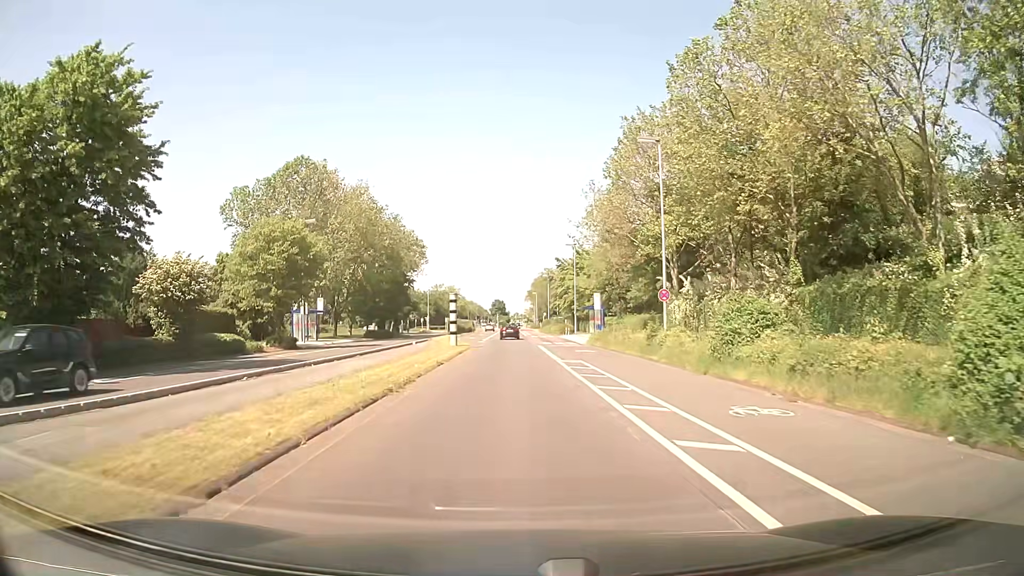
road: secondary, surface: asphalt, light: Day
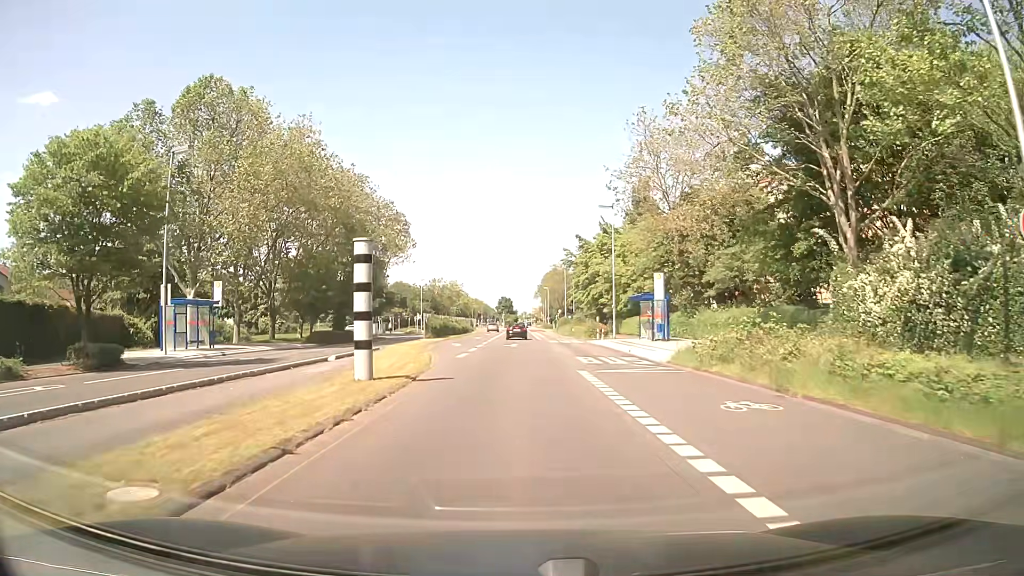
(0.0, +24.7) m; 0°
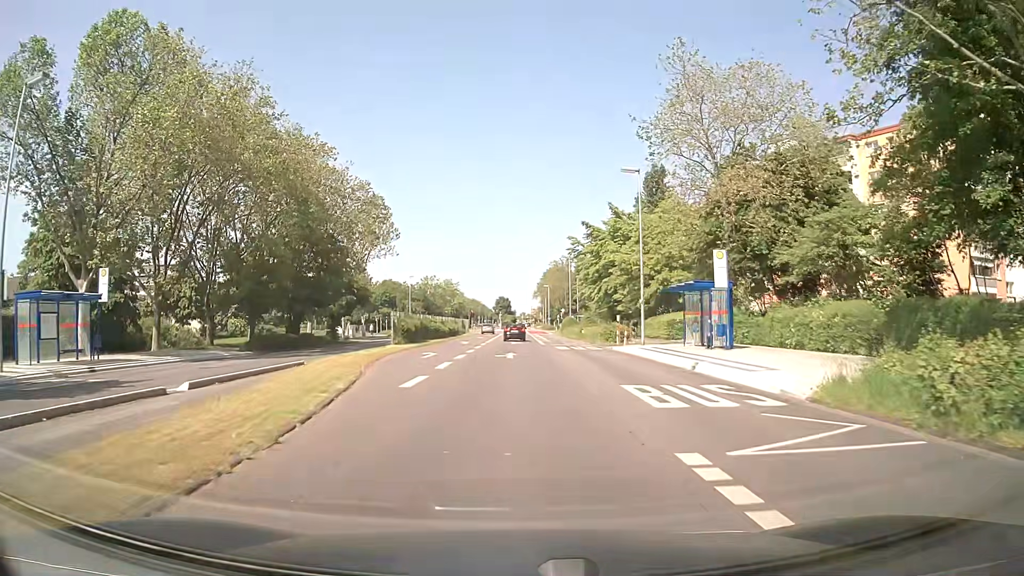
(+0.1, +12.5) m; +1°
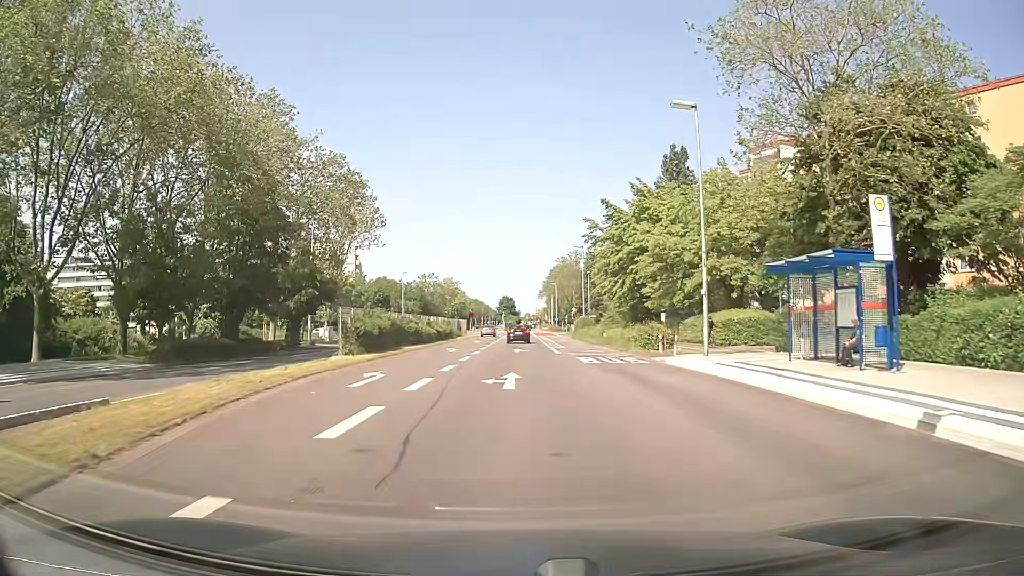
(-0.1, +12.4) m; -1°
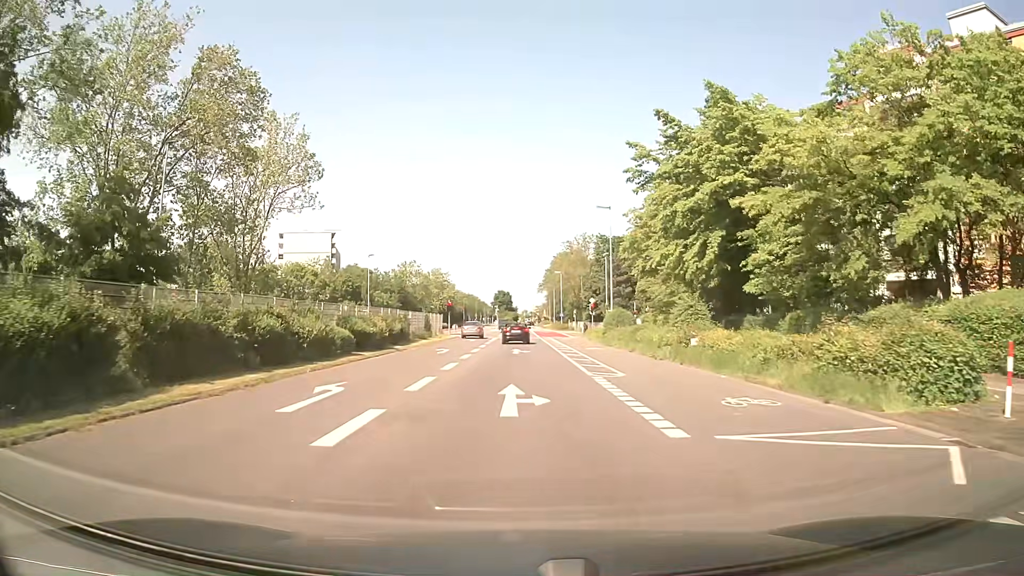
(+0.1, +24.6) m; 0°
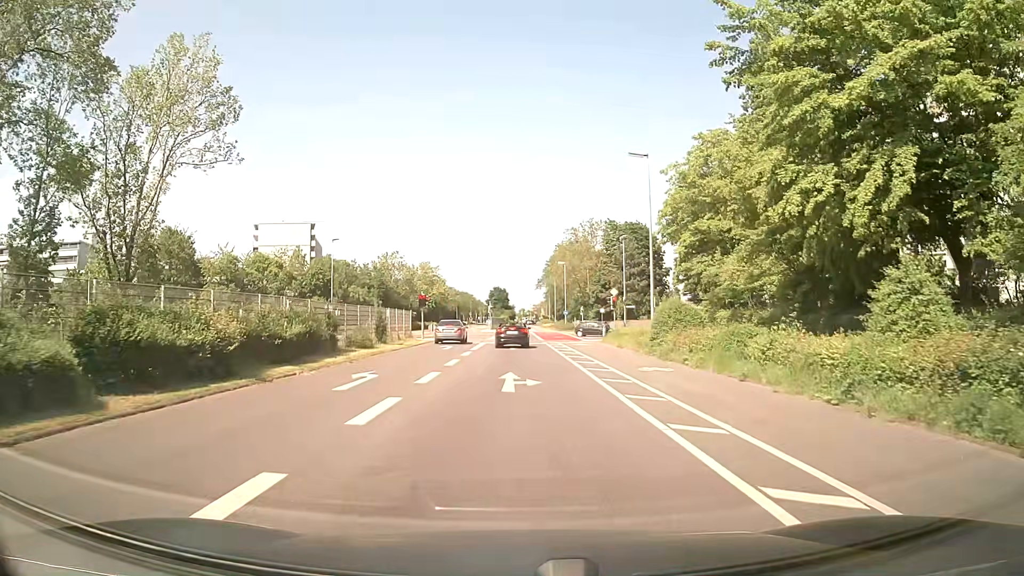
(0.0, +16.4) m; +1°
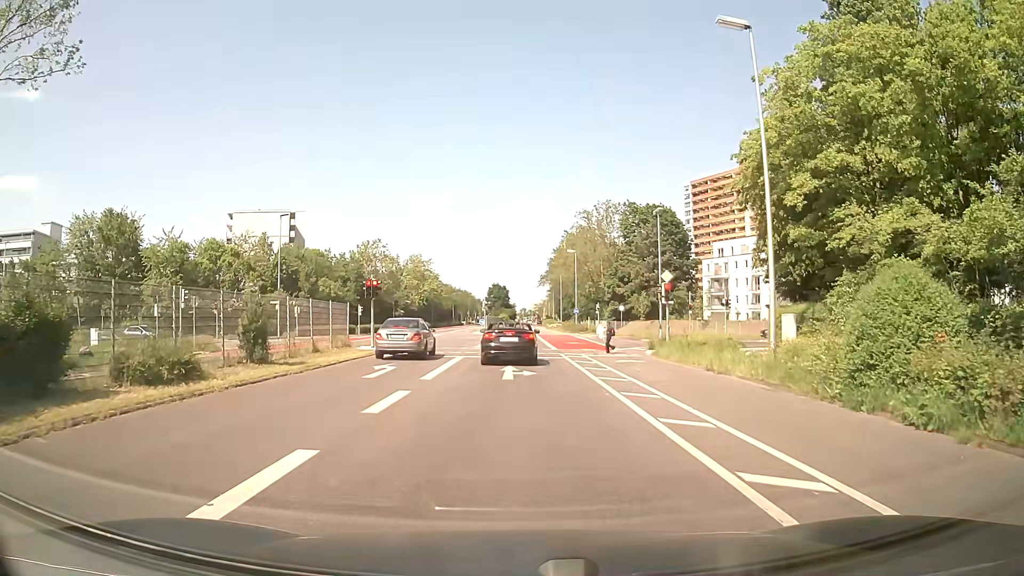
(-0.1, +16.7) m; 0°
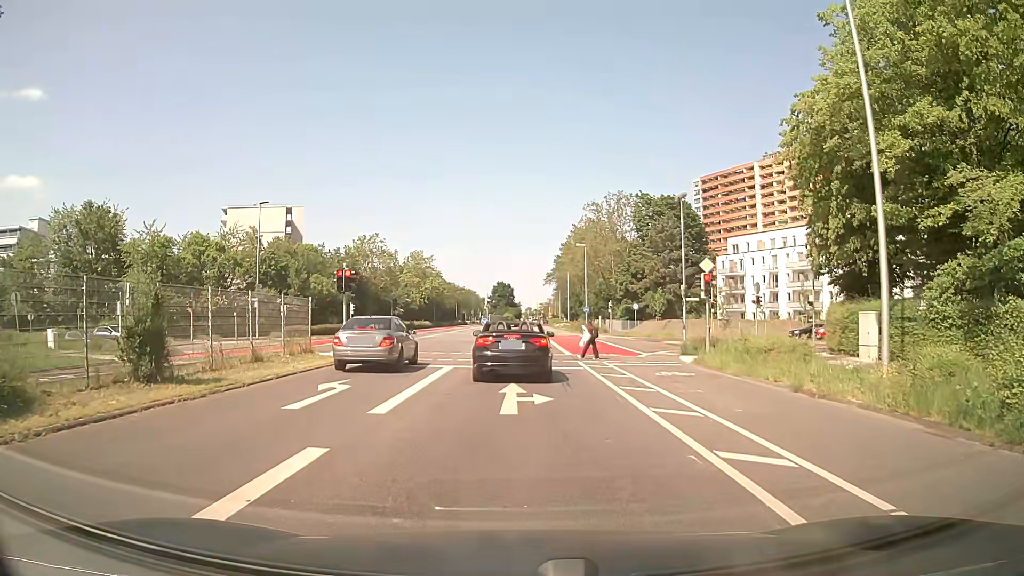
(0.0, +5.8) m; 0°
(0, +10) (0, +20) (0, +30) (0, +40) (0, +50) (0, +60) (0, +70) (0, +80) (0, +90) (0, +100) m
